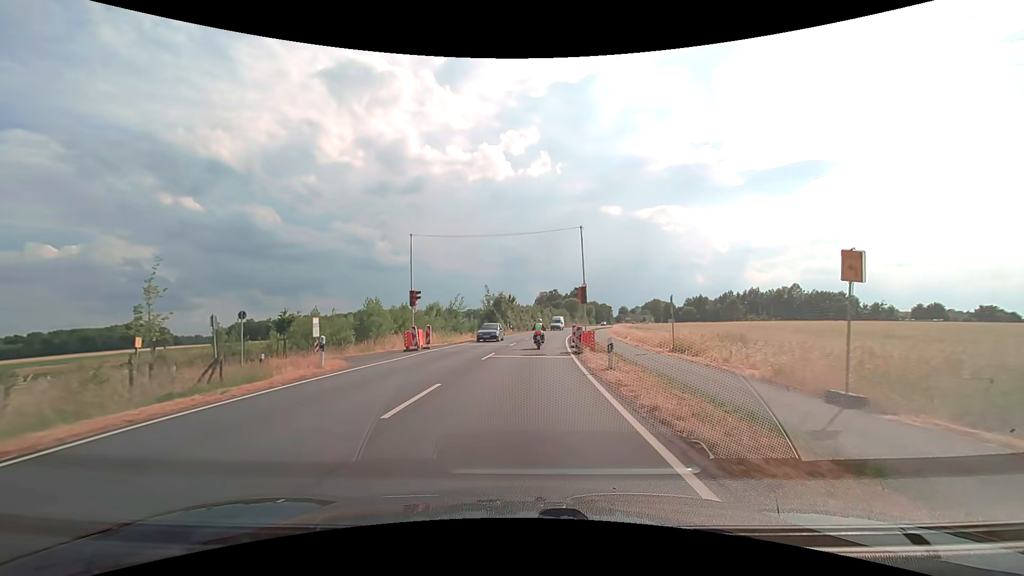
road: secondary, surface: asphalt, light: Day
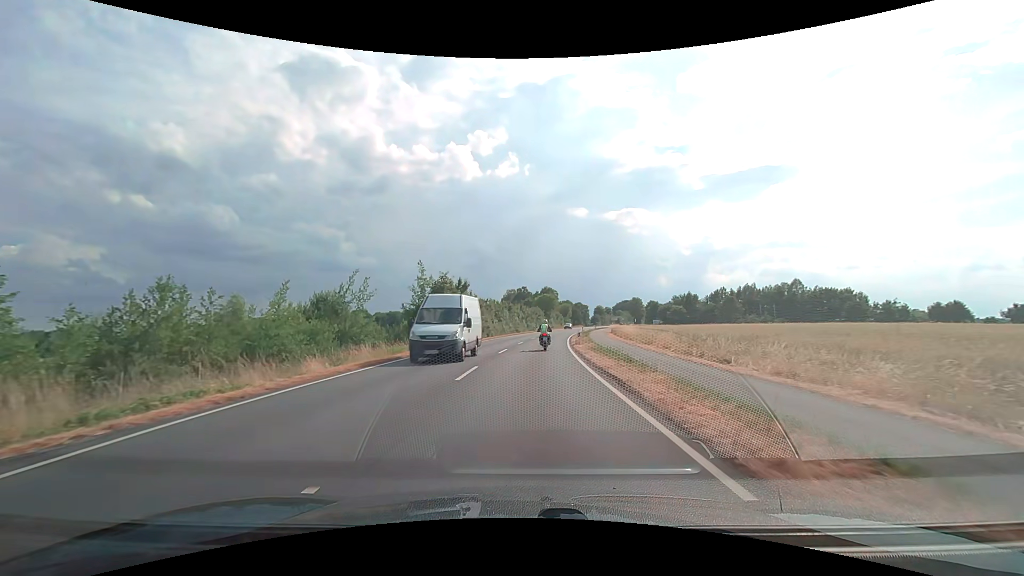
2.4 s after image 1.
(+0.7, +31.0) m; +4°
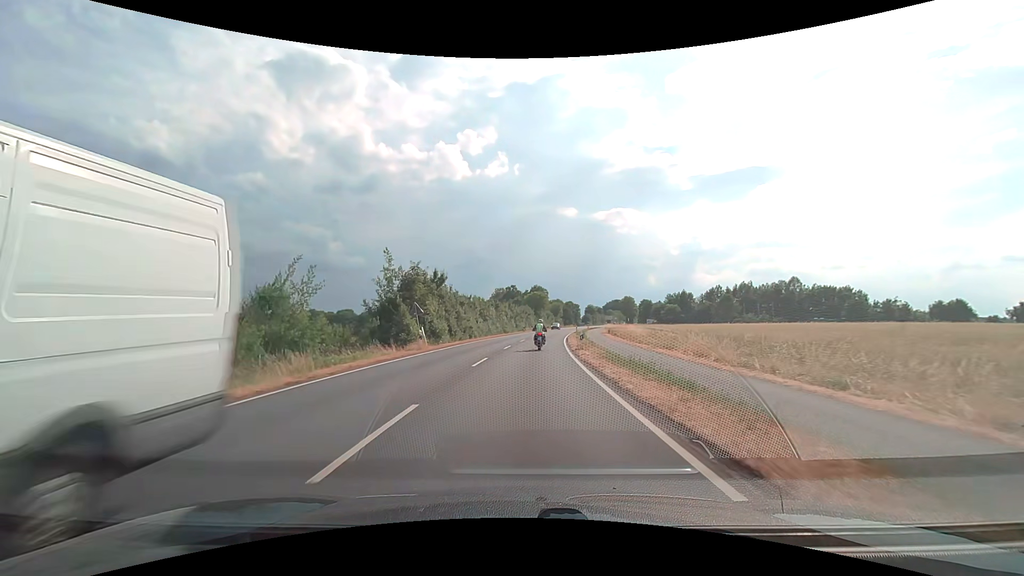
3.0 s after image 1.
(+0.1, +7.7) m; +1°
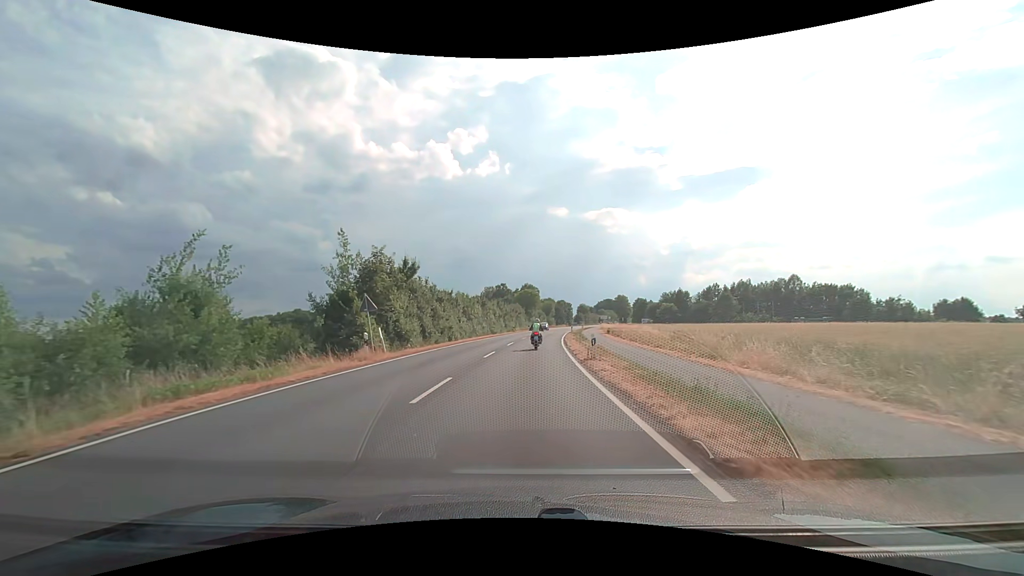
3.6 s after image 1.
(+0.1, +7.7) m; +1°
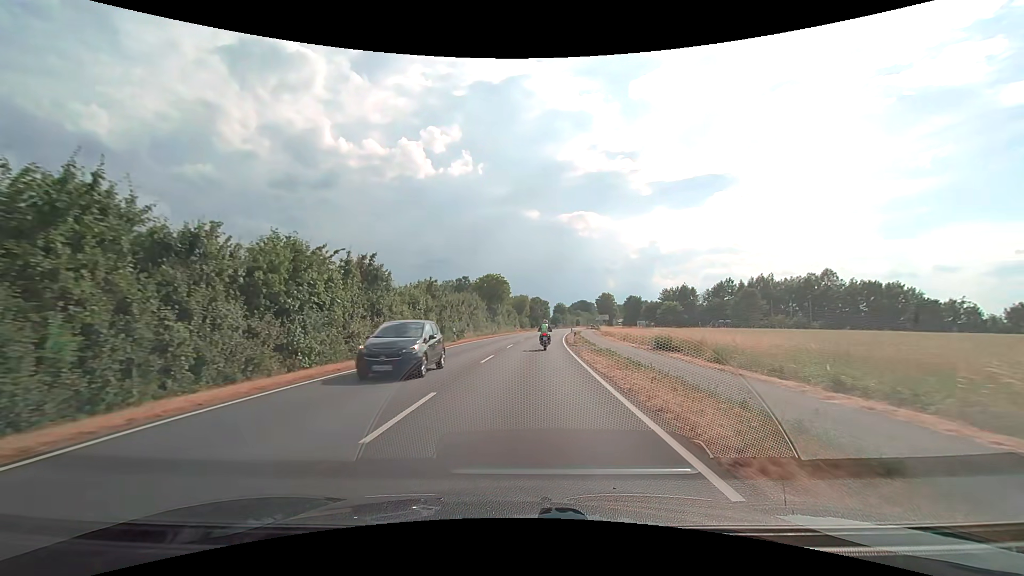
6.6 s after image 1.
(+1.2, +38.8) m; +3°
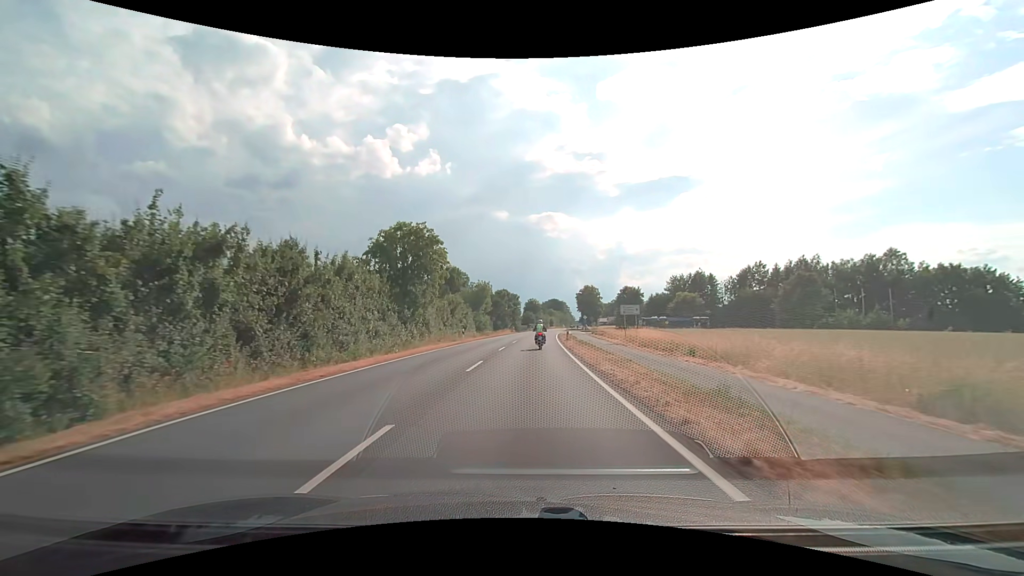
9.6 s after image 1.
(+1.3, +38.9) m; +3°
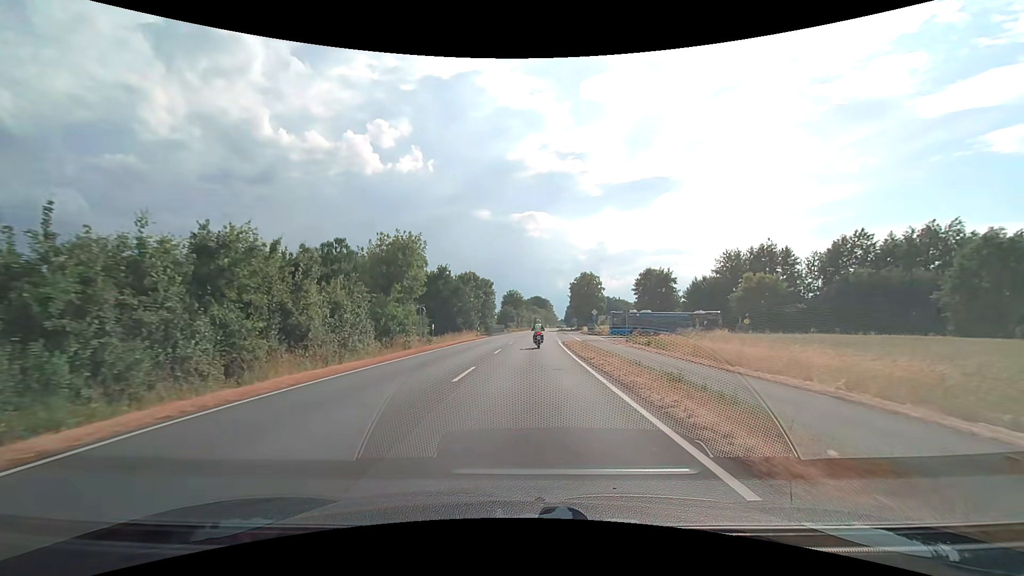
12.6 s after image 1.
(+1.0, +38.9) m; +3°
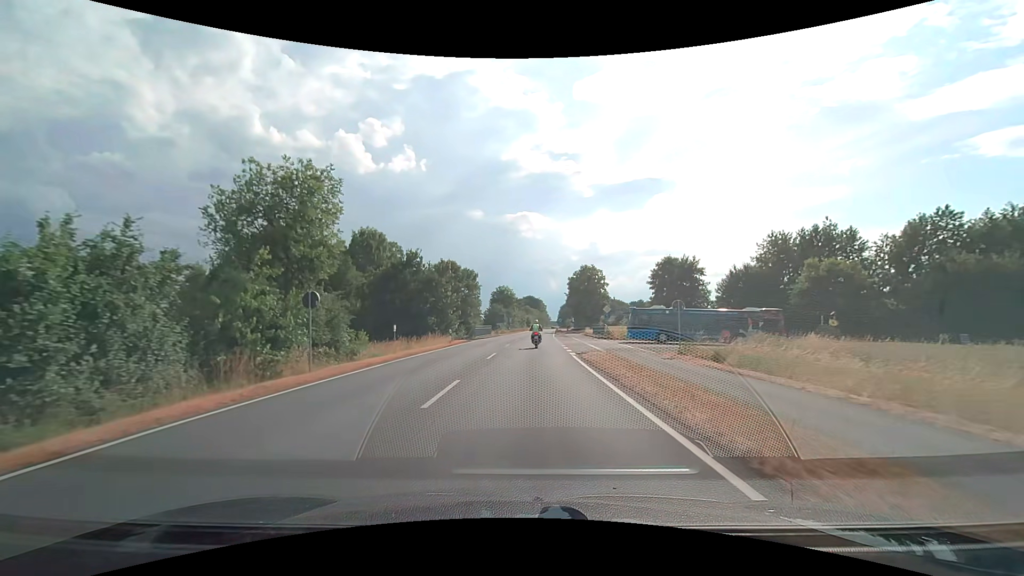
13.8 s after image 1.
(0.0, +15.6) m; 0°
(0, +10) (0, +20) (0, +30) (+1, +40) (+1, +50) (+2, +60) (+2, +70) (+3, +80) (+3, +90) (+4, +100) m
